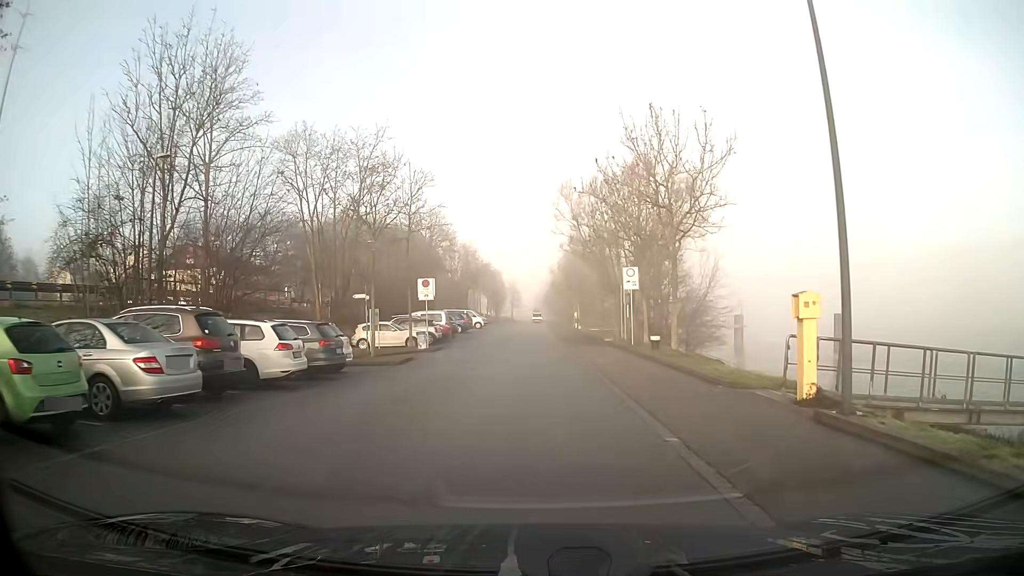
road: residential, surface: asphalt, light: Day
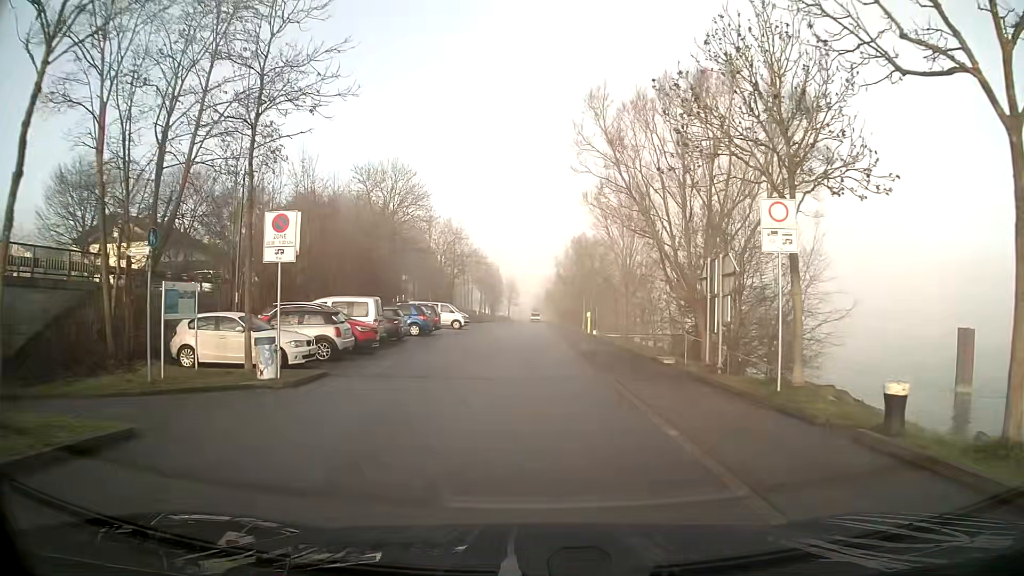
(0.0, +19.0) m; 0°
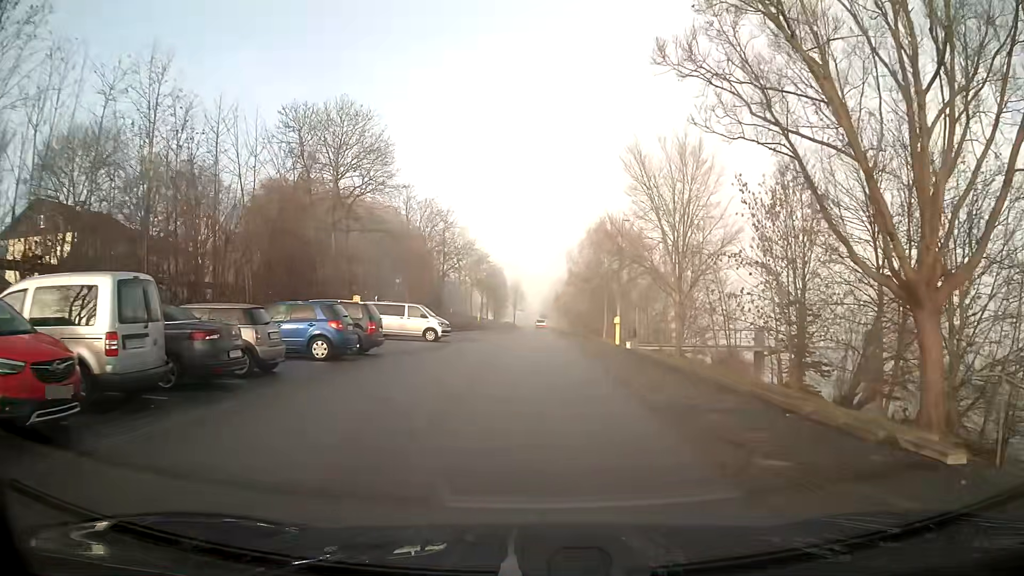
(0.0, +15.9) m; 0°
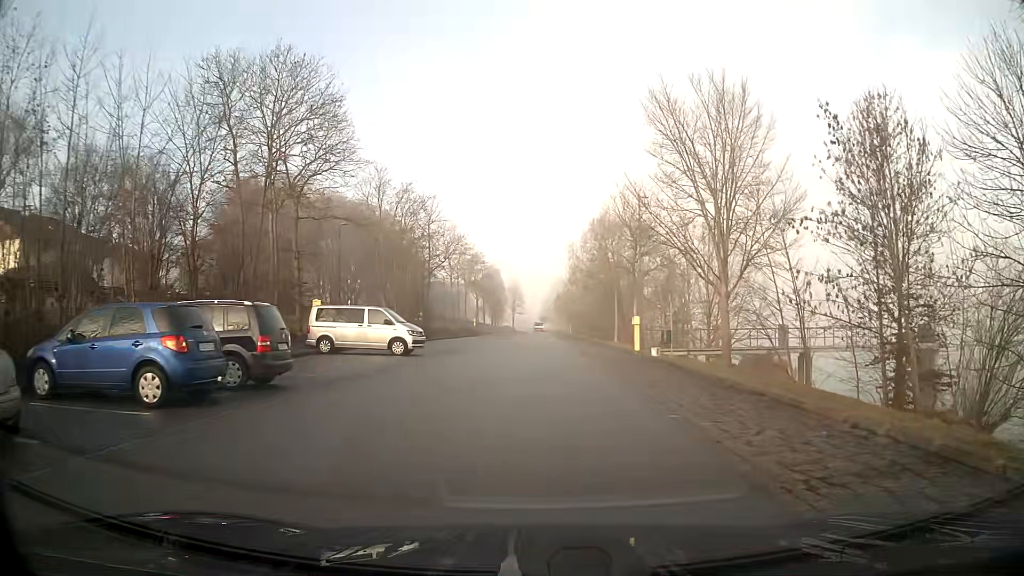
(0.0, +8.4) m; 0°
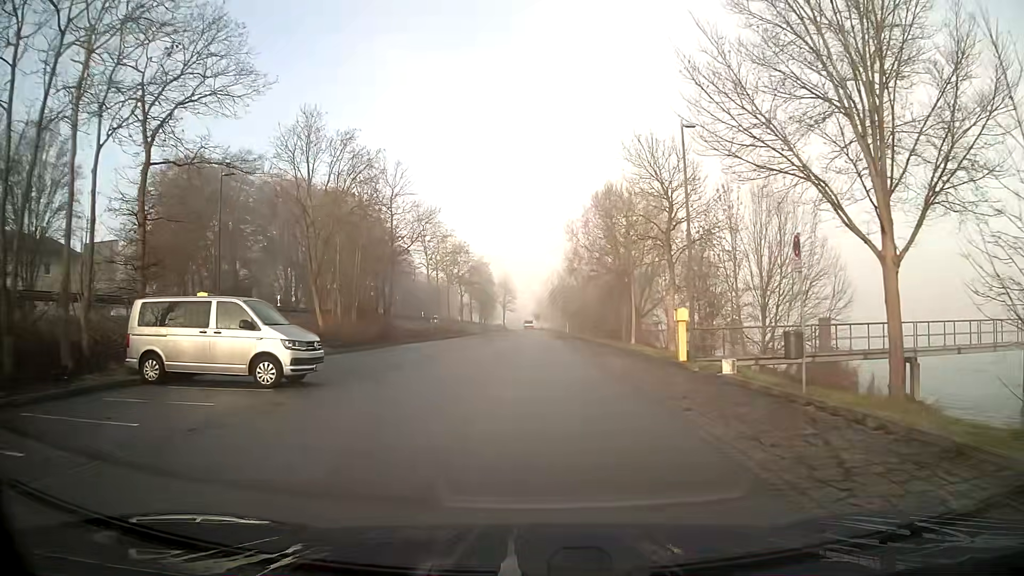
(0.0, +12.9) m; 0°
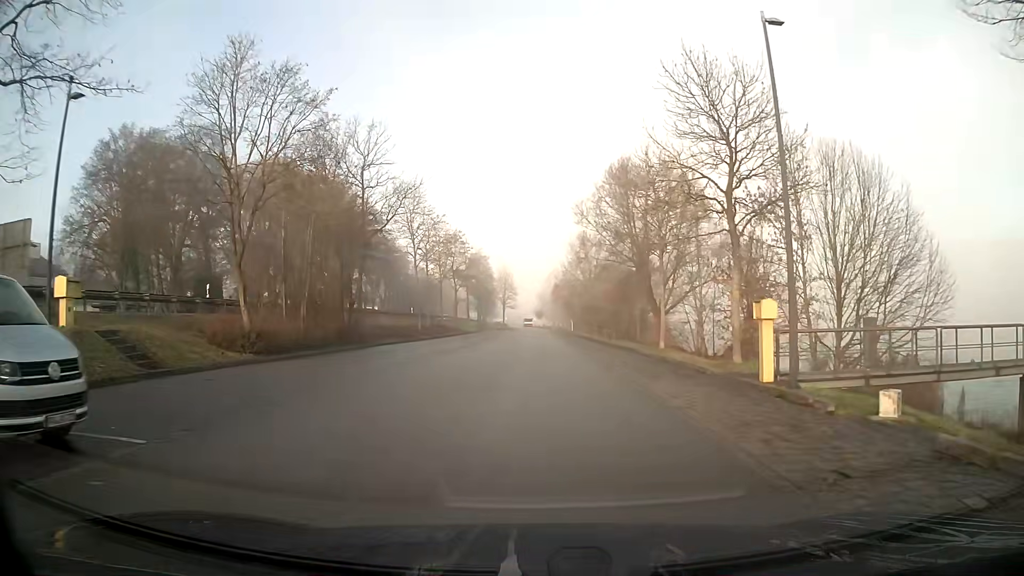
(0.0, +8.9) m; 0°
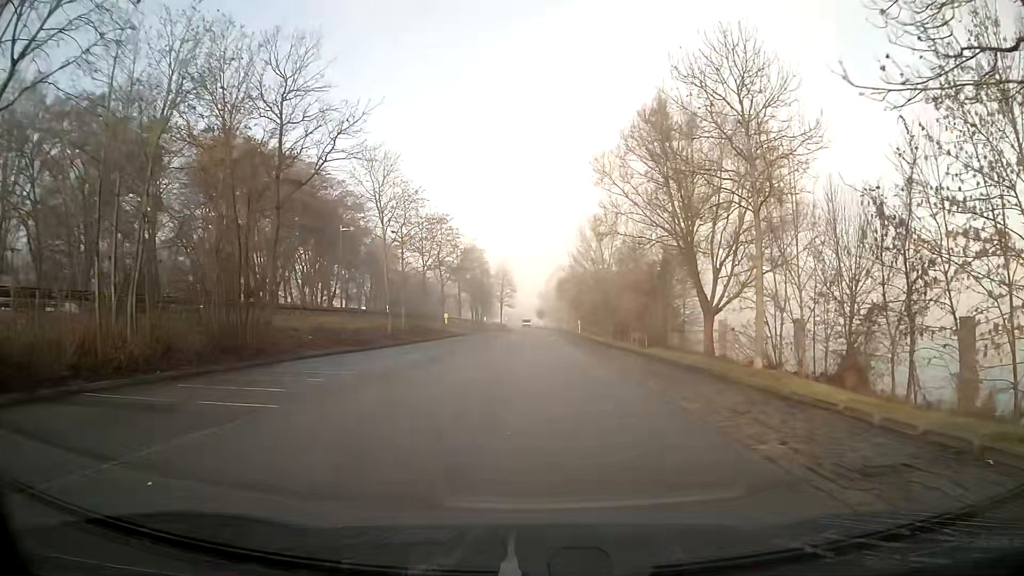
(0.0, +13.8) m; 0°
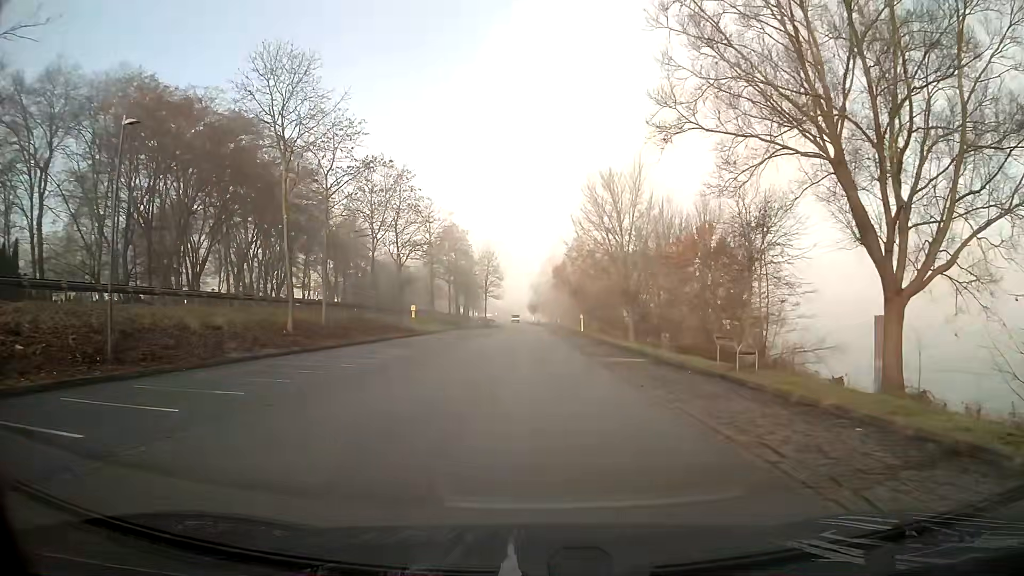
(+0.1, +19.3) m; +1°
